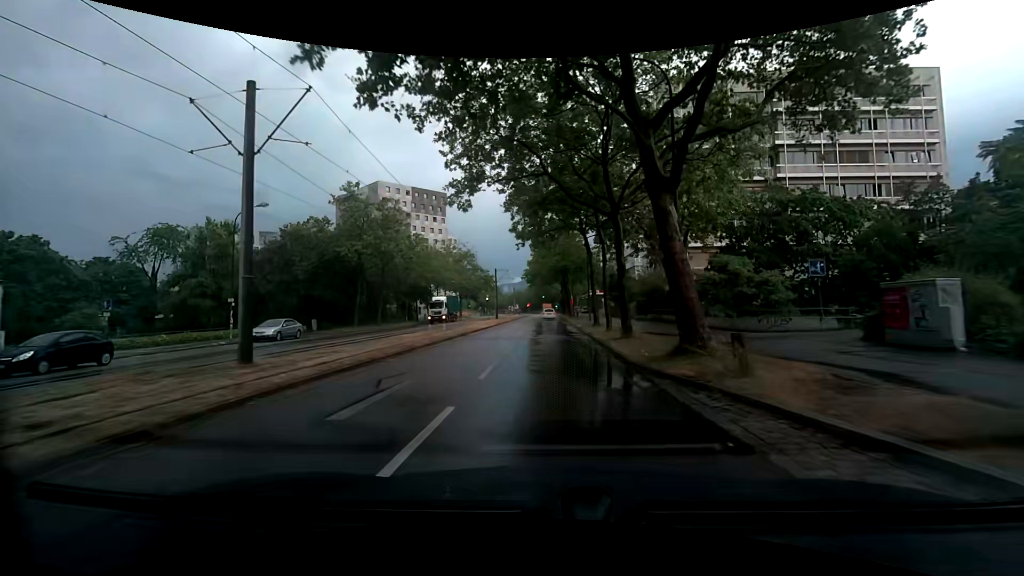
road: tertiary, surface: asphalt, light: Day
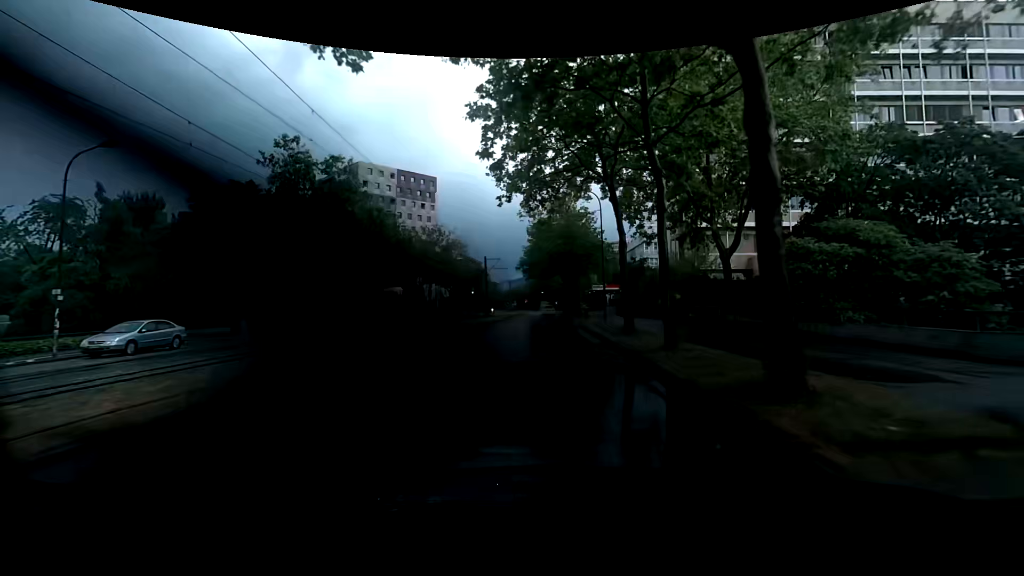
(0.0, +12.1) m; 0°
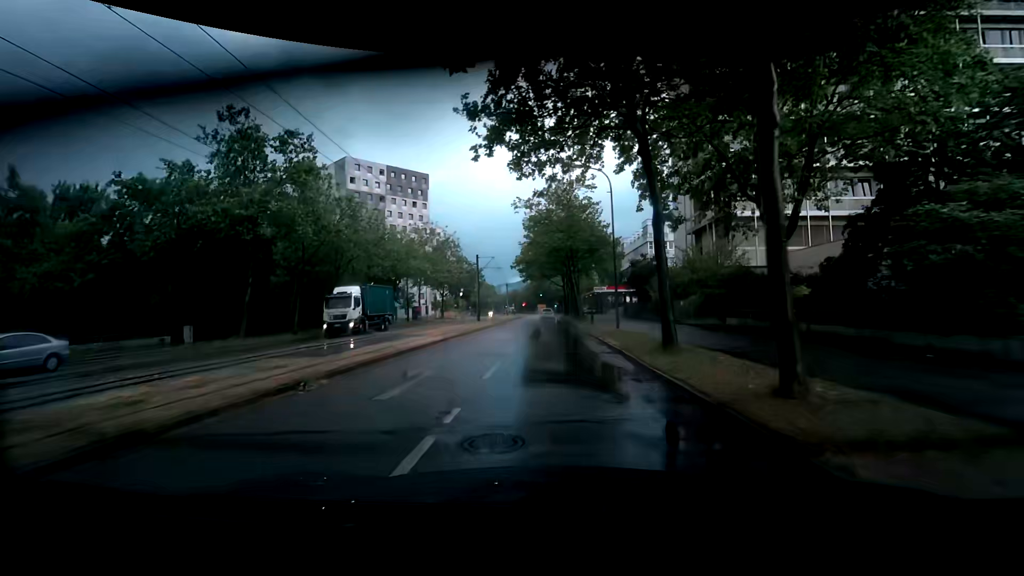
(0.0, +6.2) m; 0°
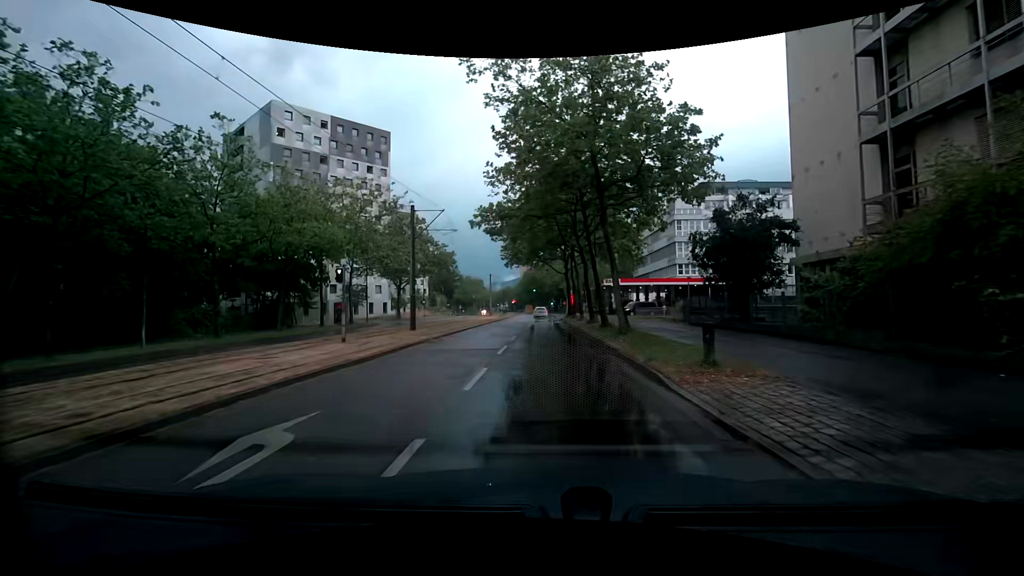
(+0.3, +25.5) m; +1°
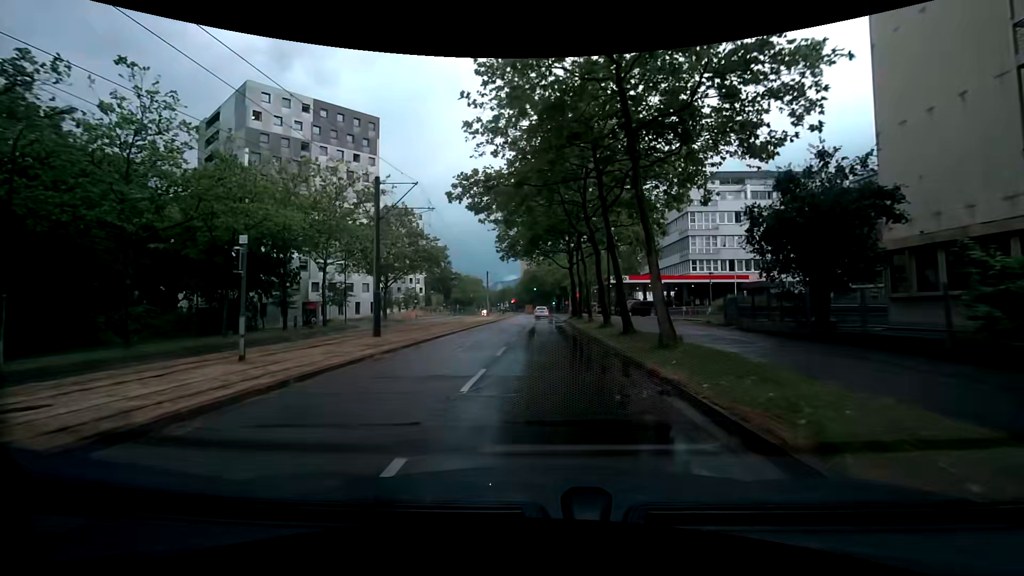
(+0.1, +6.5) m; +1°
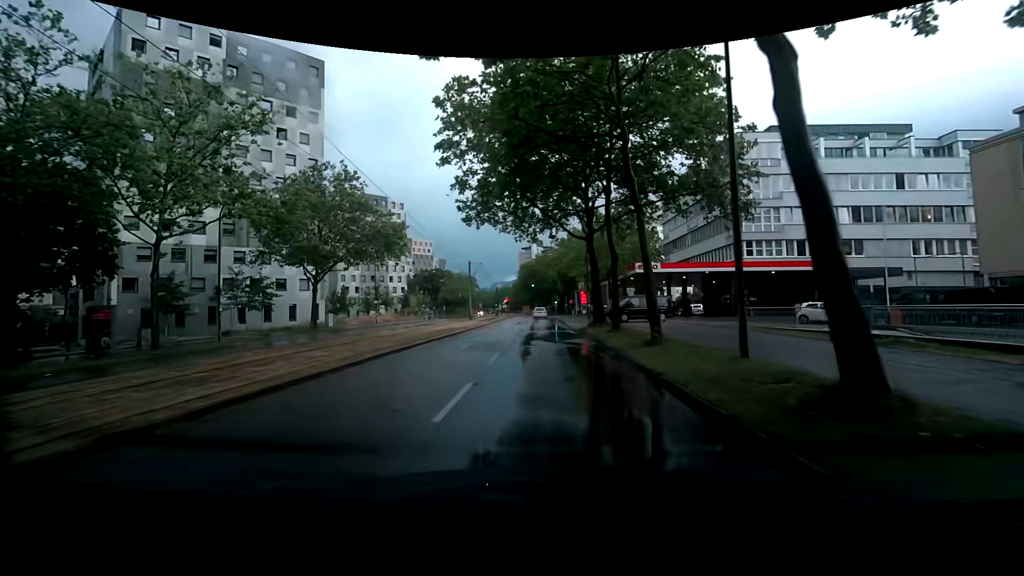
(+0.1, +19.6) m; +1°
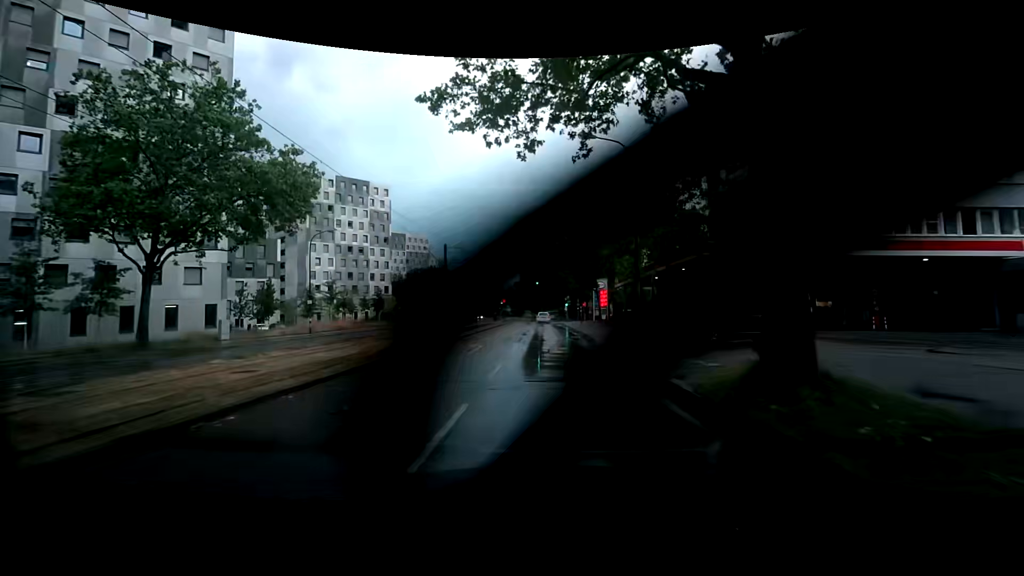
(-0.6, +19.6) m; -4°
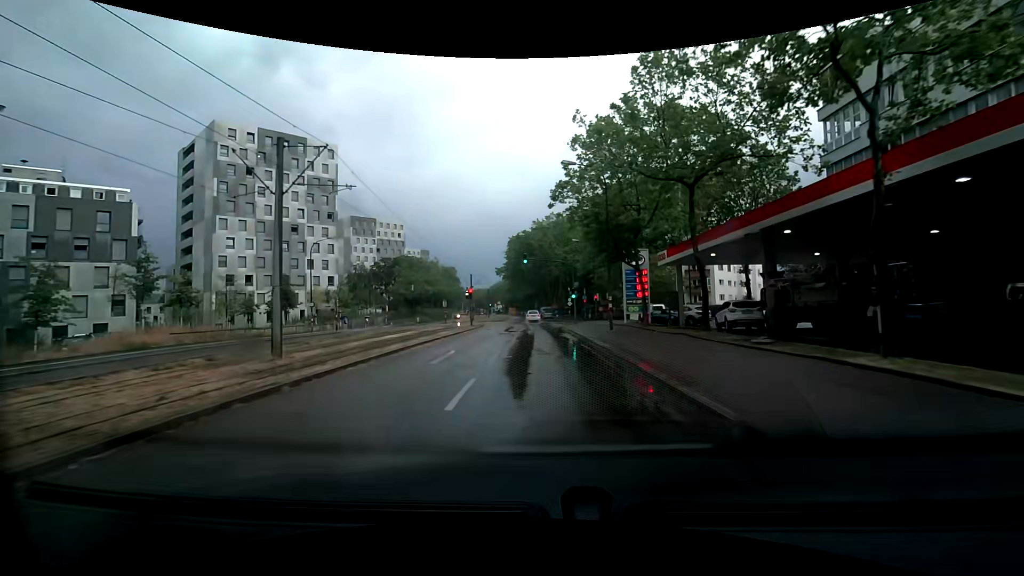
(+0.3, +27.4) m; +2°
